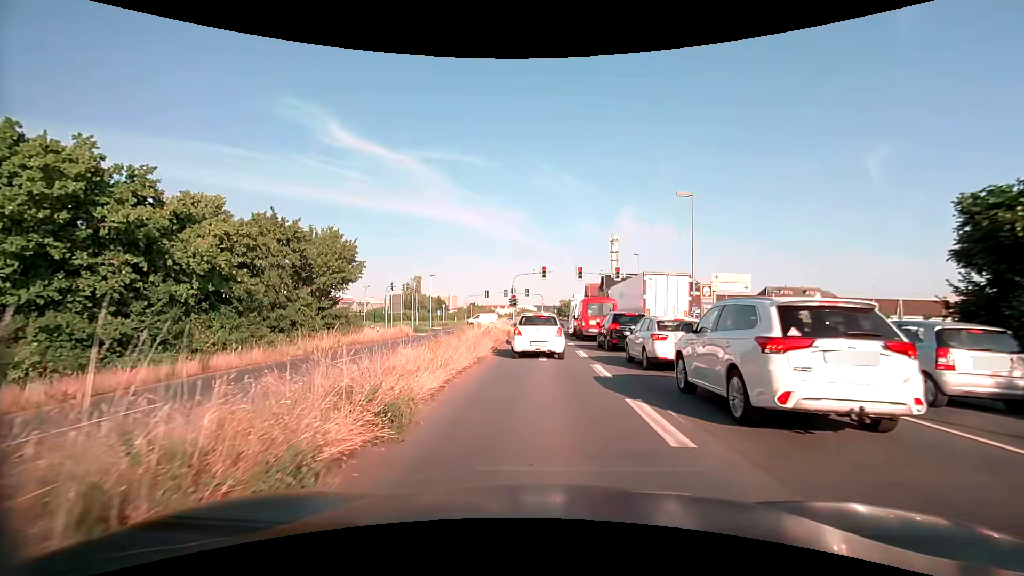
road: primary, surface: asphalt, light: Day
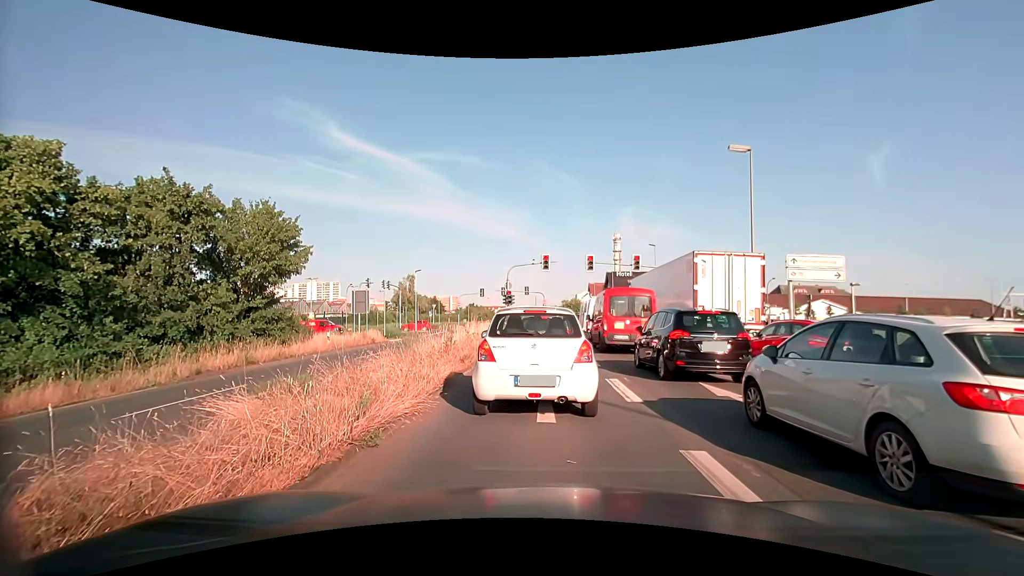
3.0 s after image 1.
(0.0, +8.8) m; 0°
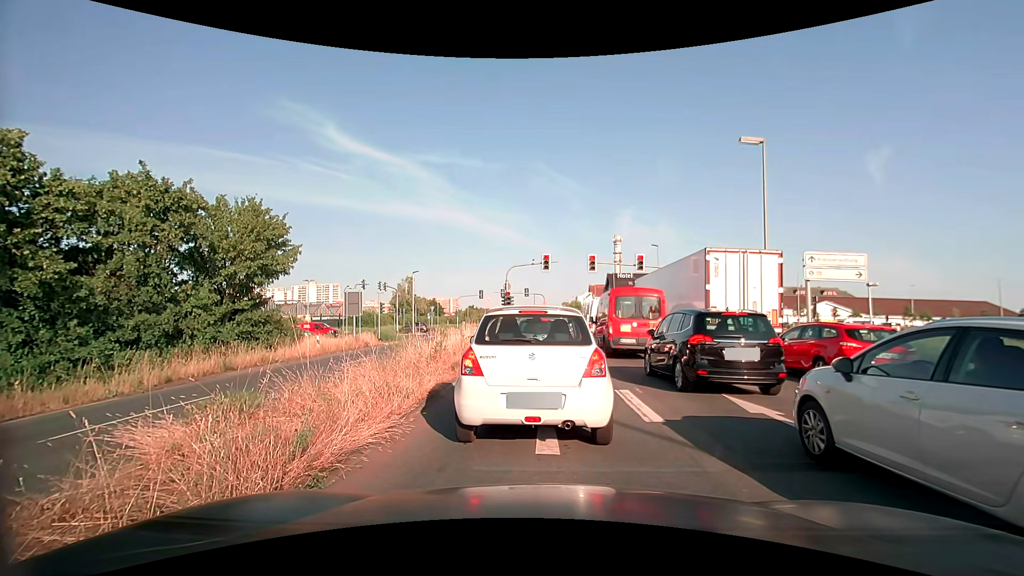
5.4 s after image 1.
(0.0, +1.4) m; 0°
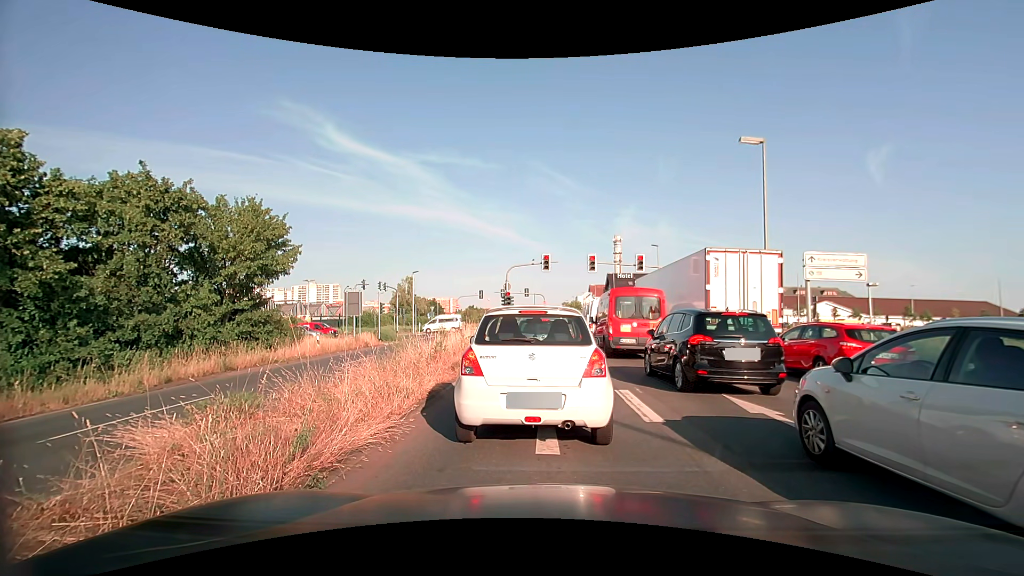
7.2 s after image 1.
(0.0, 0.0) m; 0°
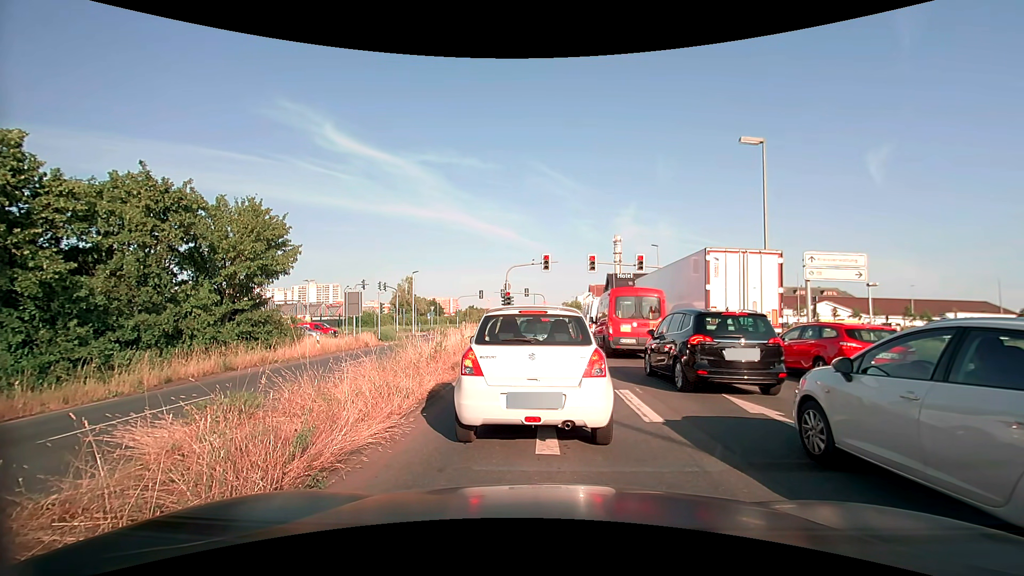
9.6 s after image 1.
(0.0, 0.0) m; 0°
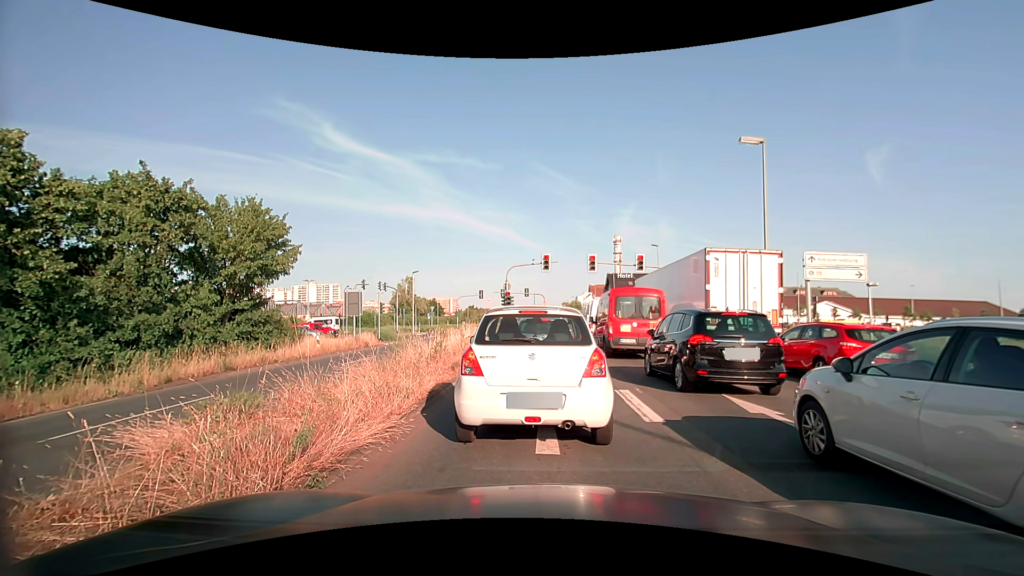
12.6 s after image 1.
(0.0, 0.0) m; 0°
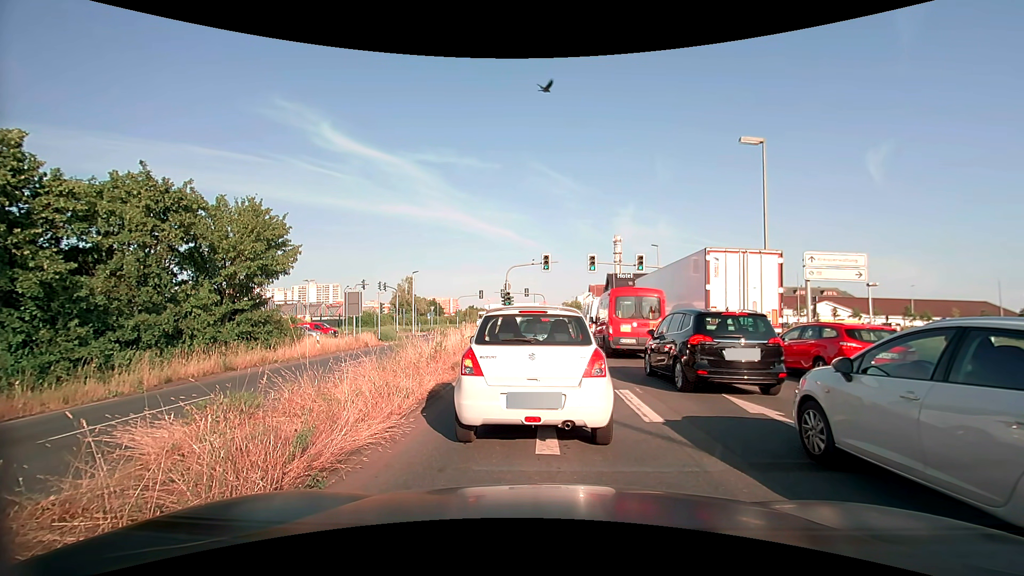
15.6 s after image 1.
(0.0, 0.0) m; 0°
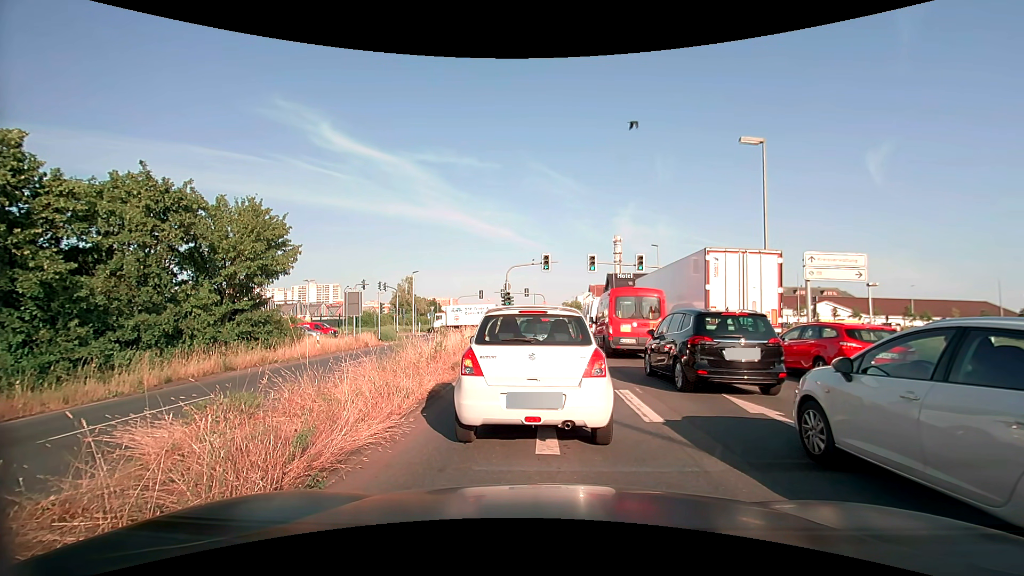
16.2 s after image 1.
(0.0, 0.0) m; 0°
